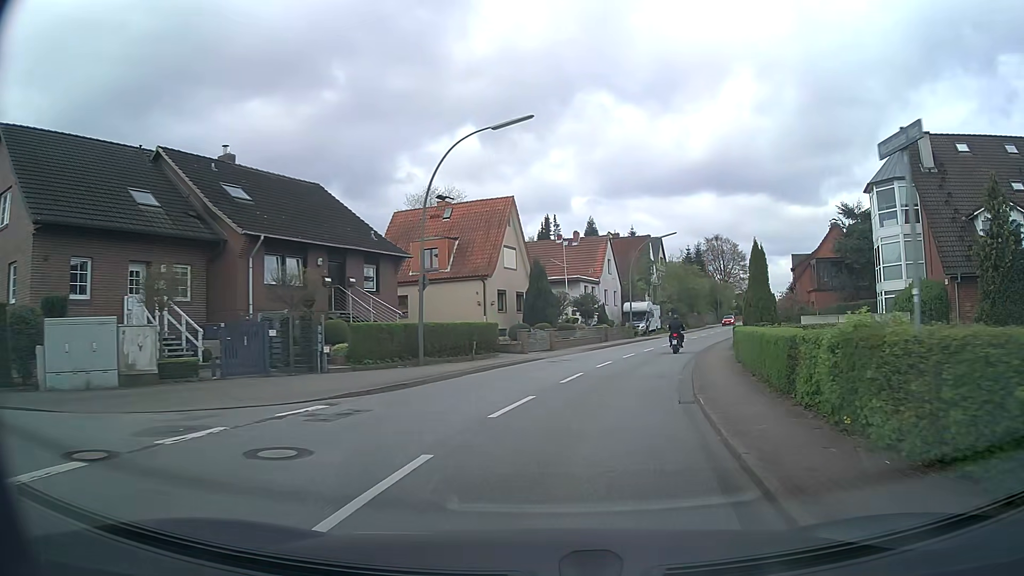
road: secondary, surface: asphalt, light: Day
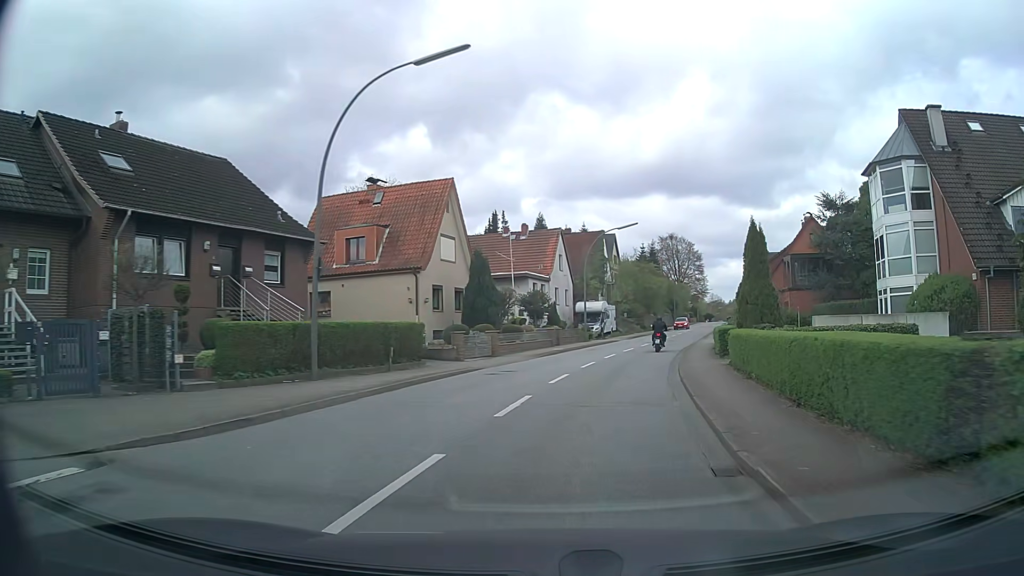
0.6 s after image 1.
(+0.3, +5.8) m; +4°
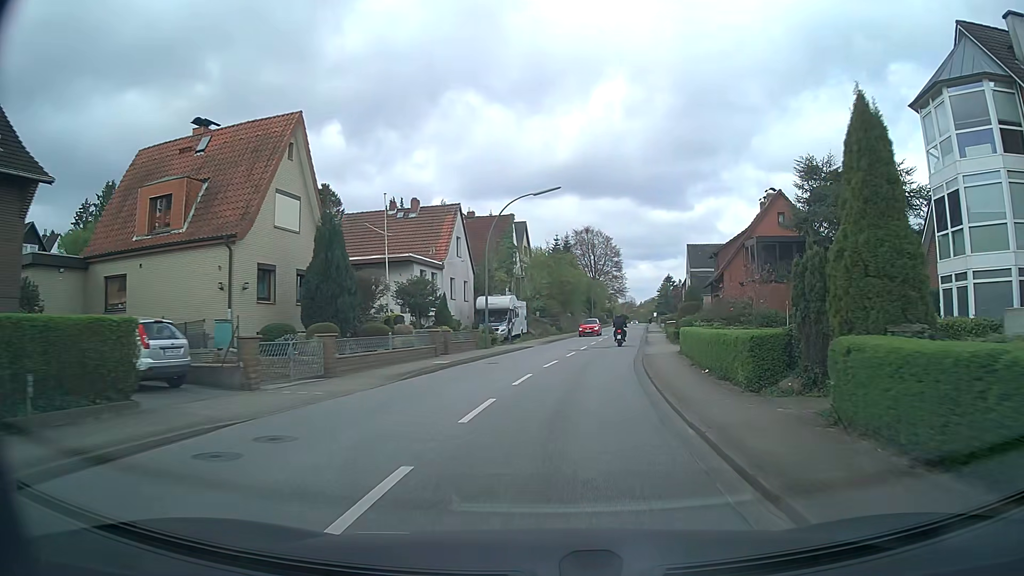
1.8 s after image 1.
(+1.0, +12.5) m; +8°
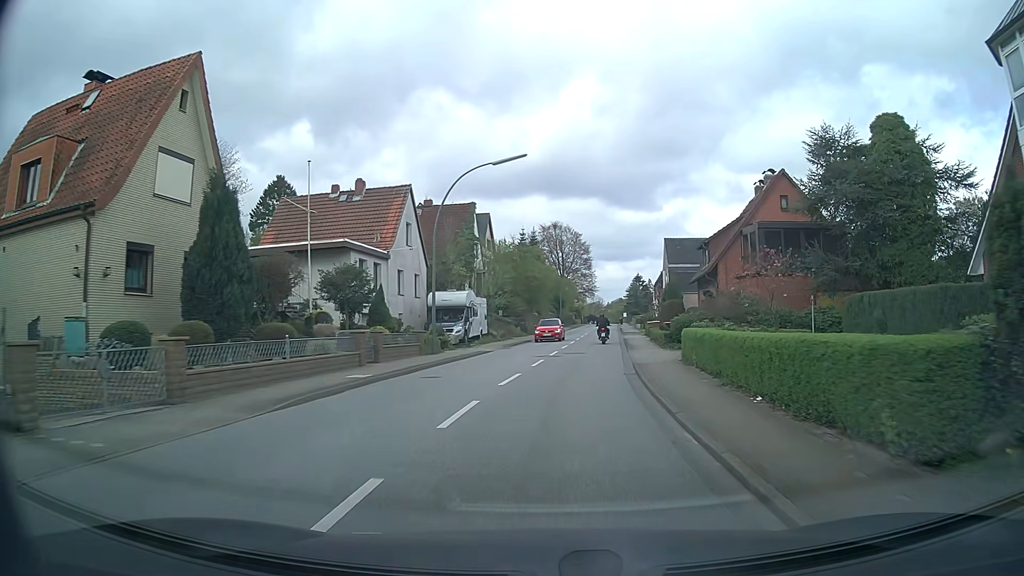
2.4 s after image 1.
(+0.2, +6.6) m; +3°
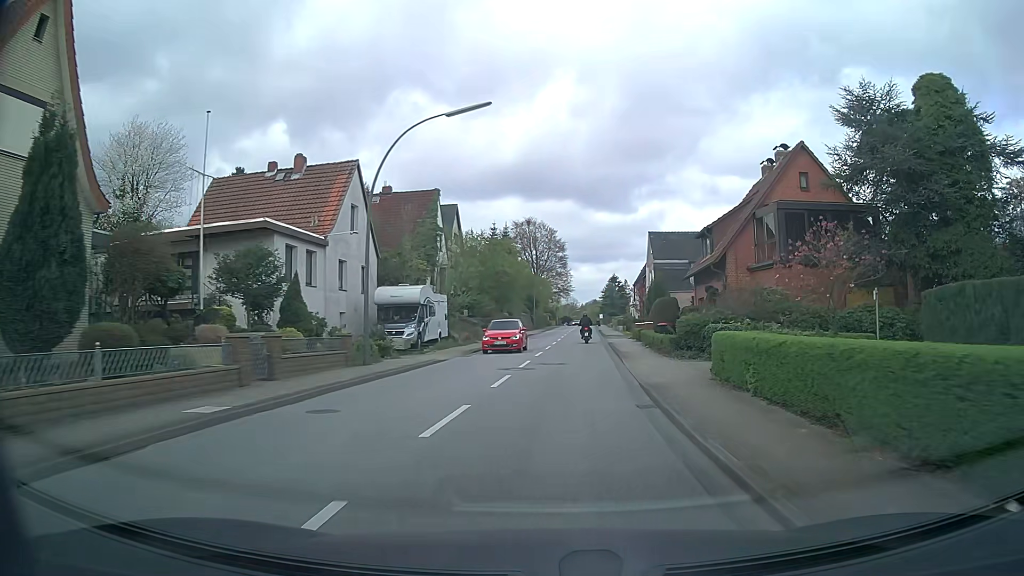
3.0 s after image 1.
(+0.1, +6.8) m; +2°
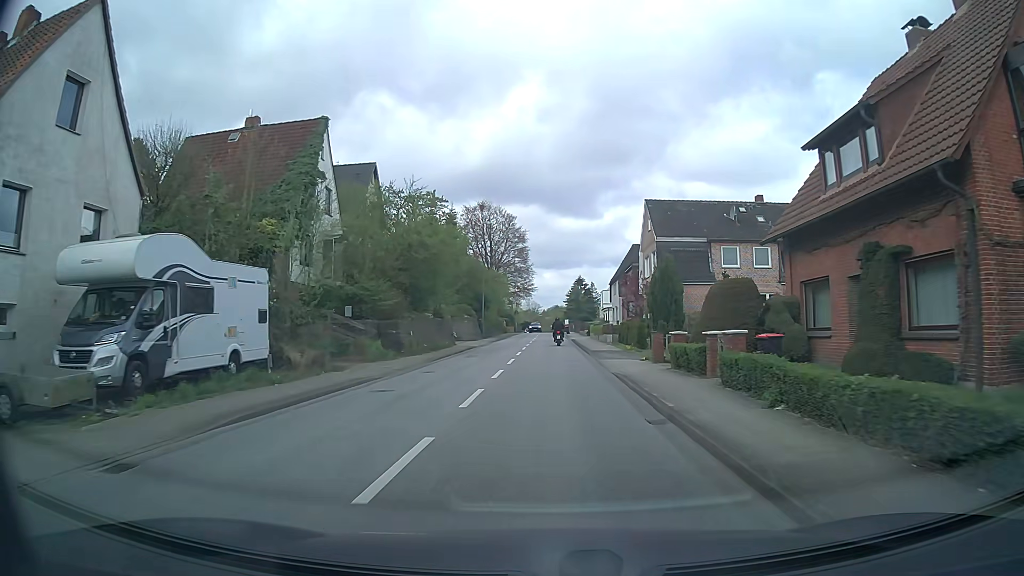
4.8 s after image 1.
(+0.8, +21.1) m; +4°
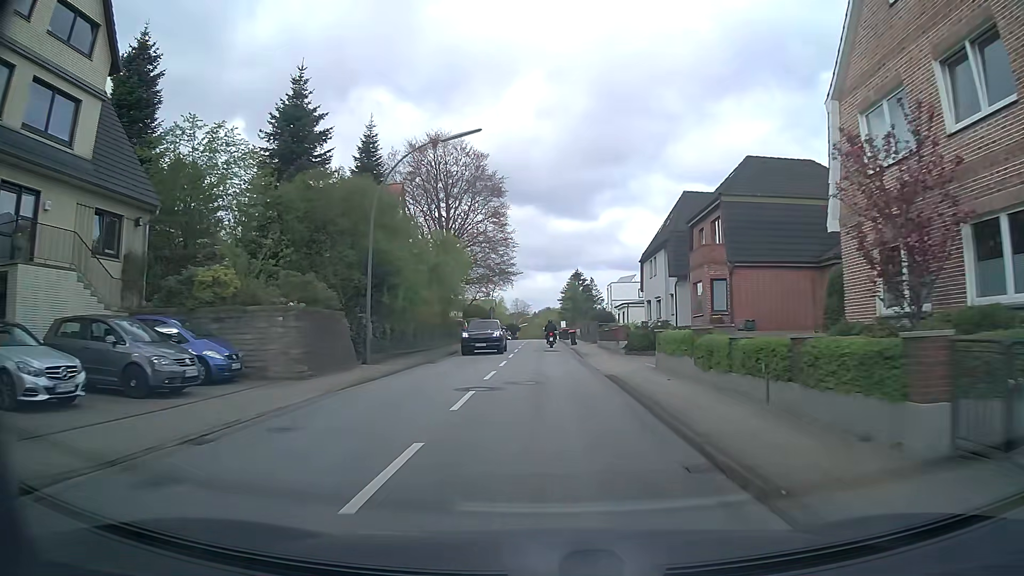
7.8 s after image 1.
(+0.2, +36.4) m; +1°
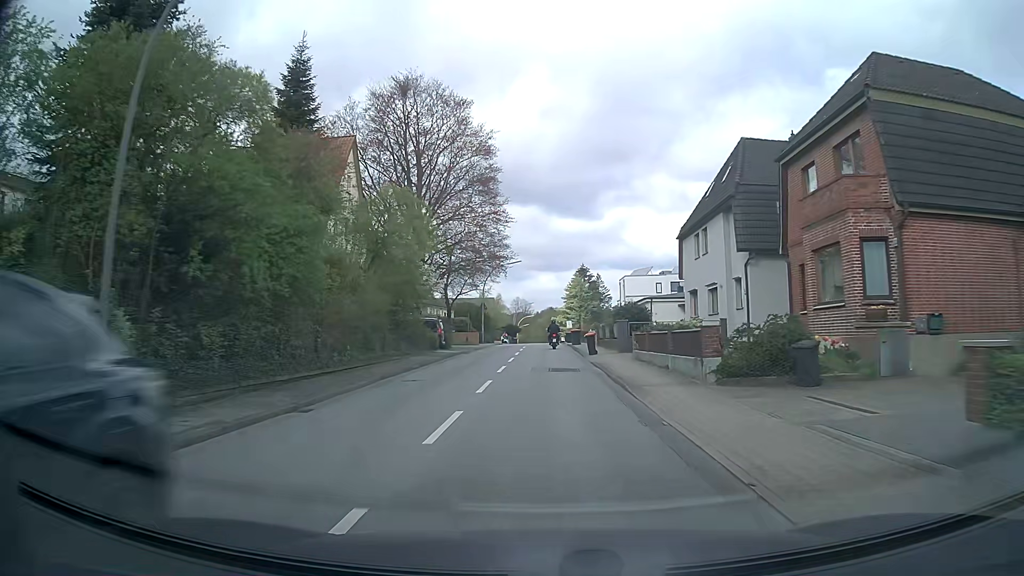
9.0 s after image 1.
(-0.1, +14.9) m; -1°
(0, +10) (0, +20) (0, +30) (0, +40) (+1, +50) (+1, +60) (+1, +70) (+1, +80) (+1, +90) (+2, +100) m
